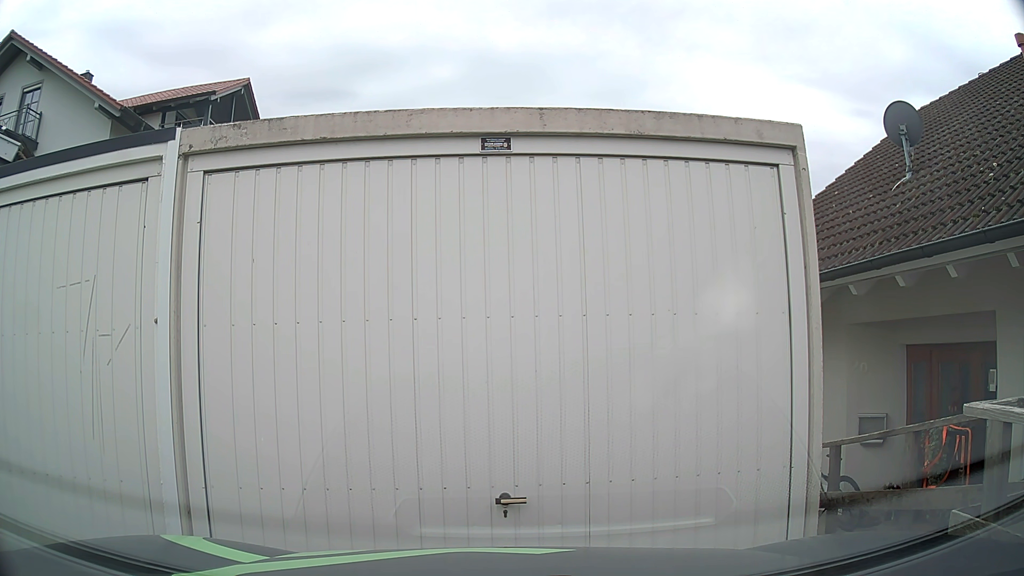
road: residential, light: Day
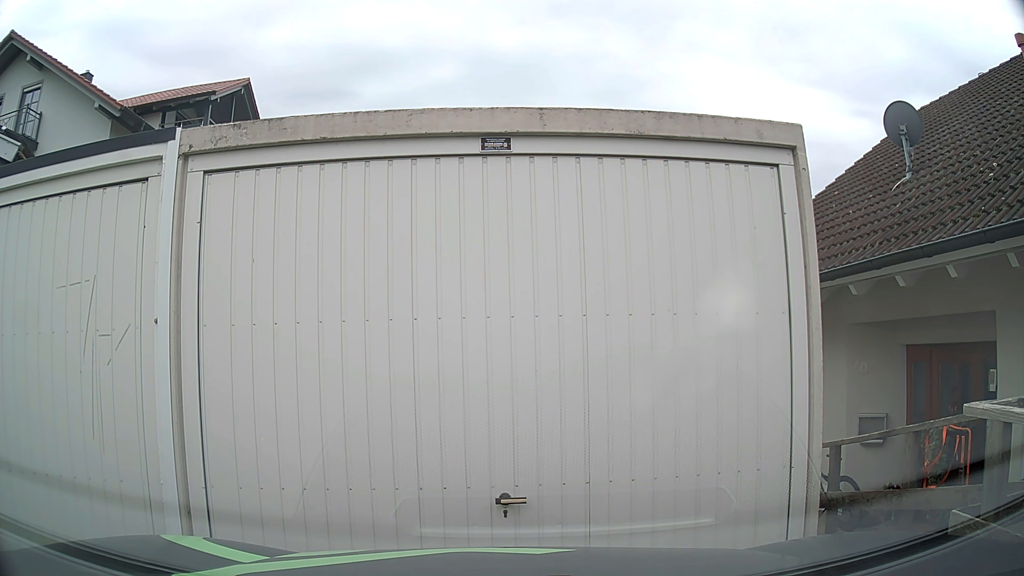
(0.0, 0.0) m; 0°
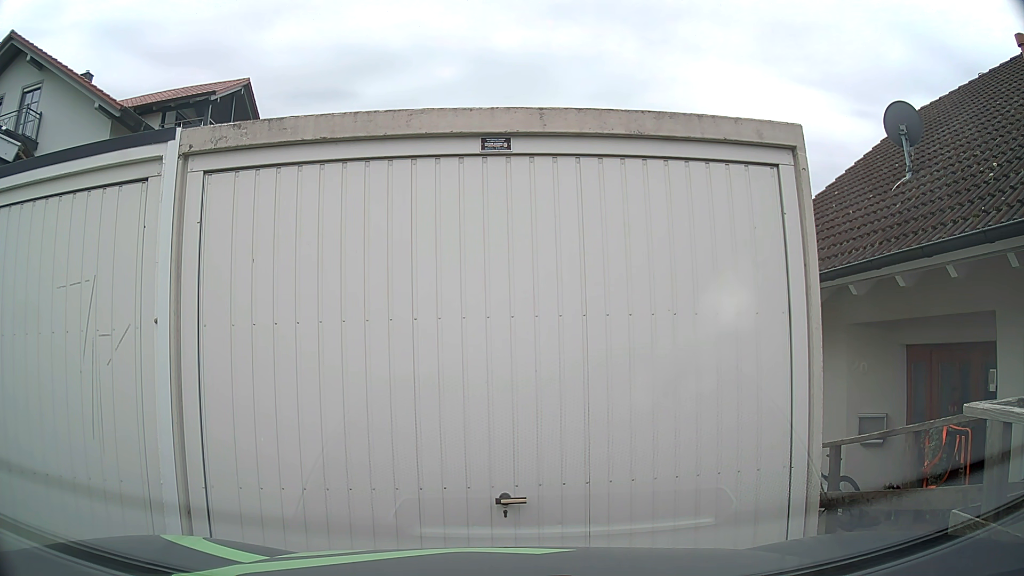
(0.0, 0.0) m; 0°
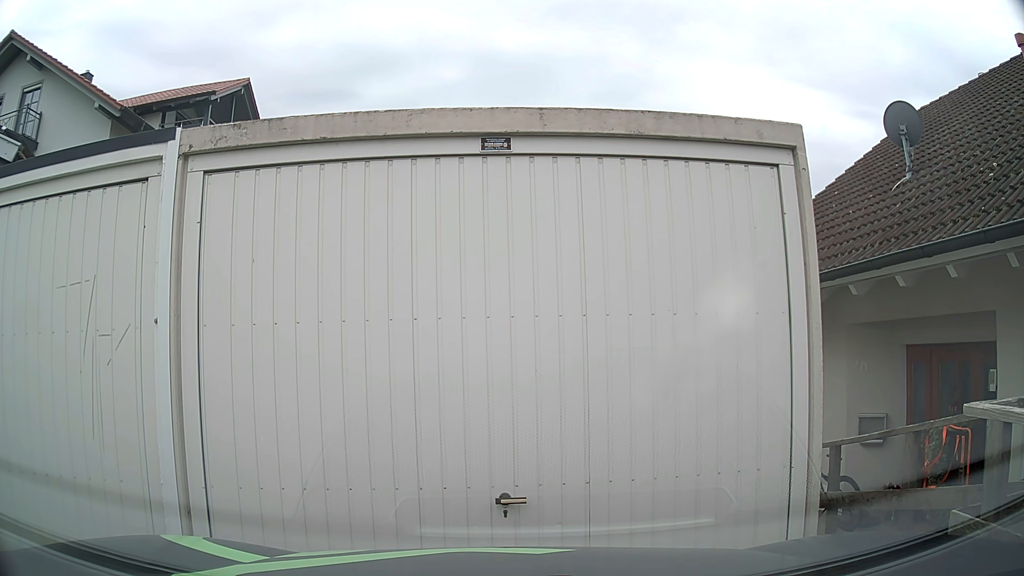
(0.0, 0.0) m; 0°
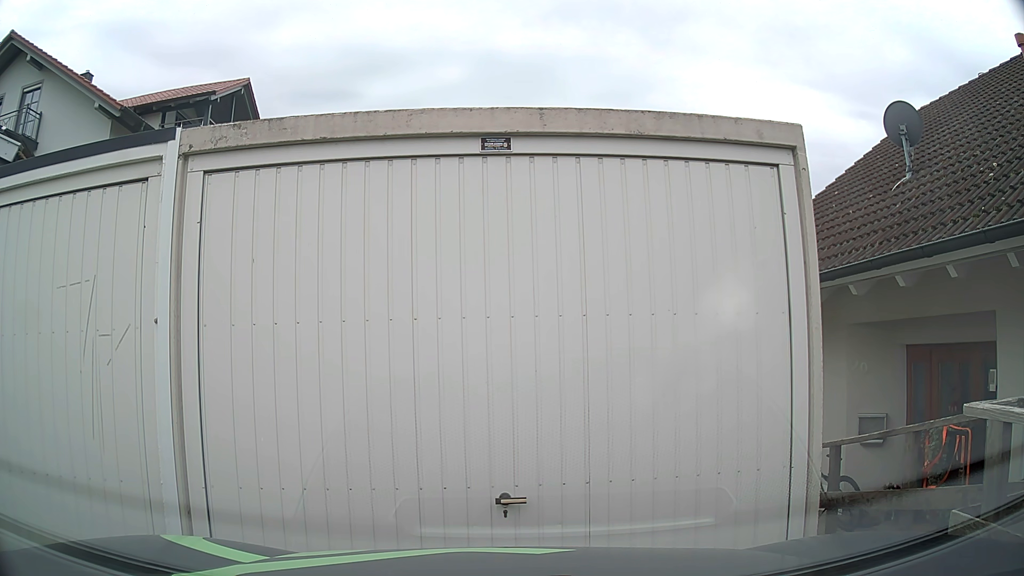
(0.0, 0.0) m; 0°
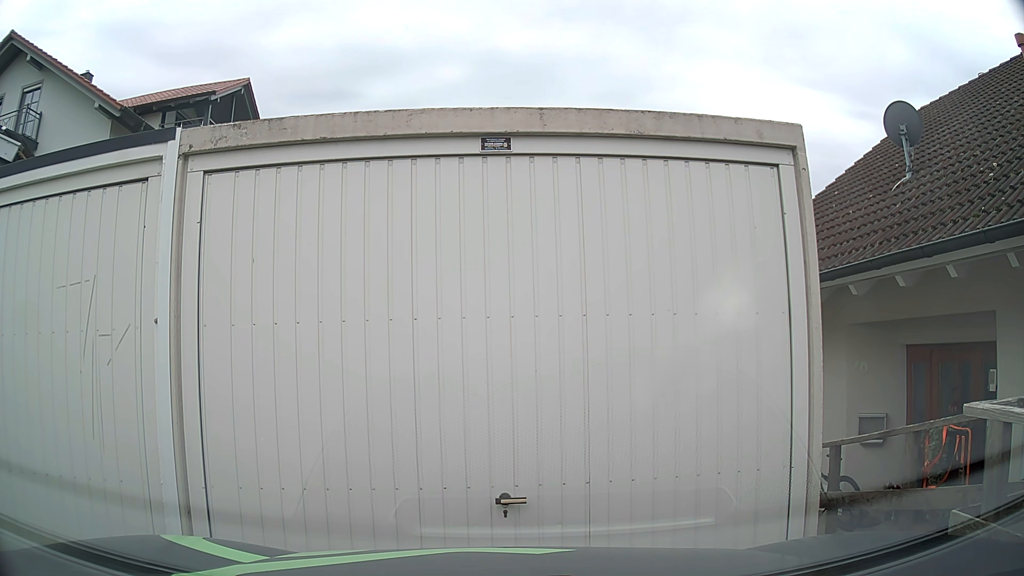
(0.0, 0.0) m; 0°
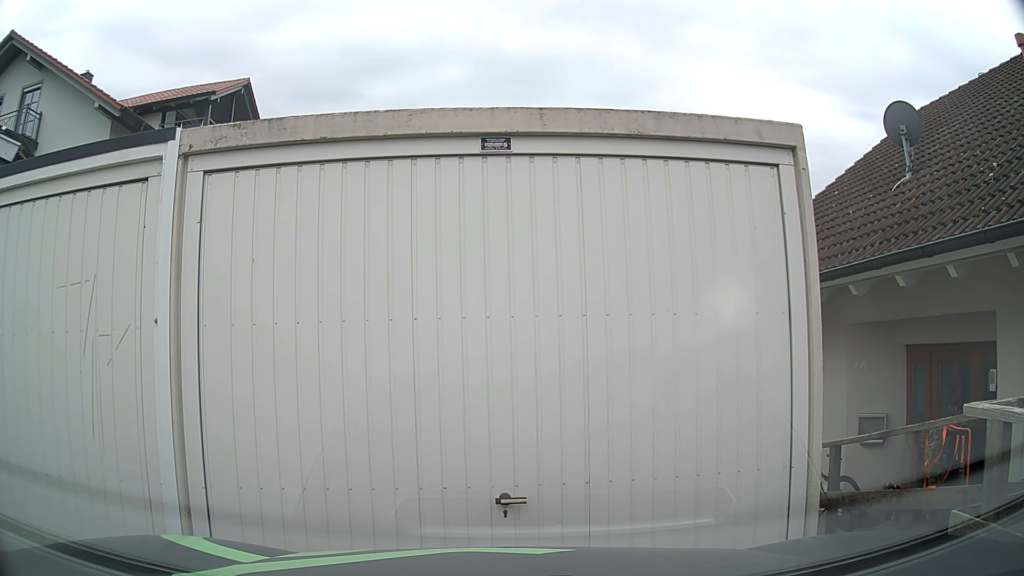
(0.0, 0.0) m; 0°
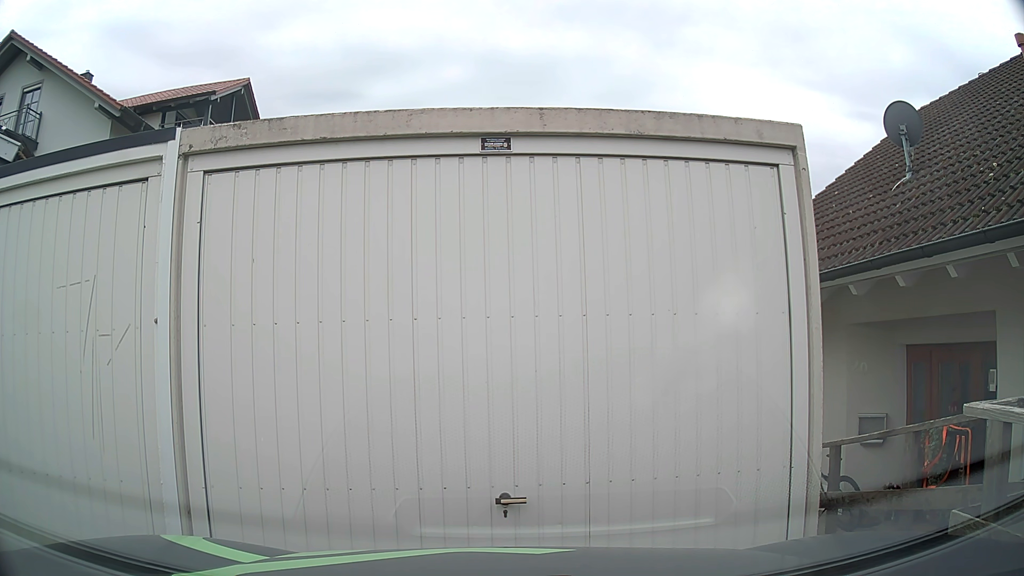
(0.0, 0.0) m; 0°
